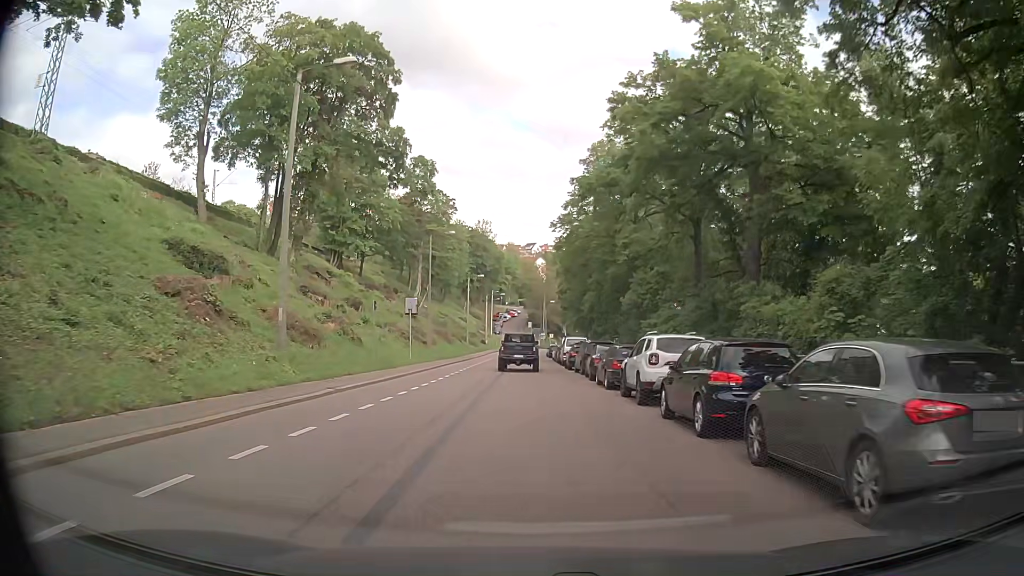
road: secondary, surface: asphalt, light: Day
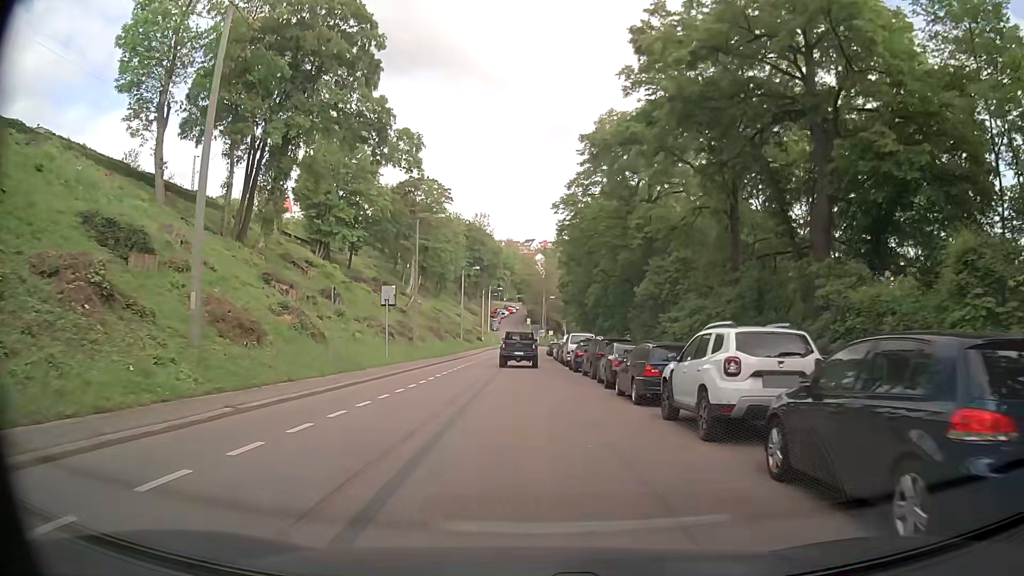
(+0.1, +5.9) m; 0°
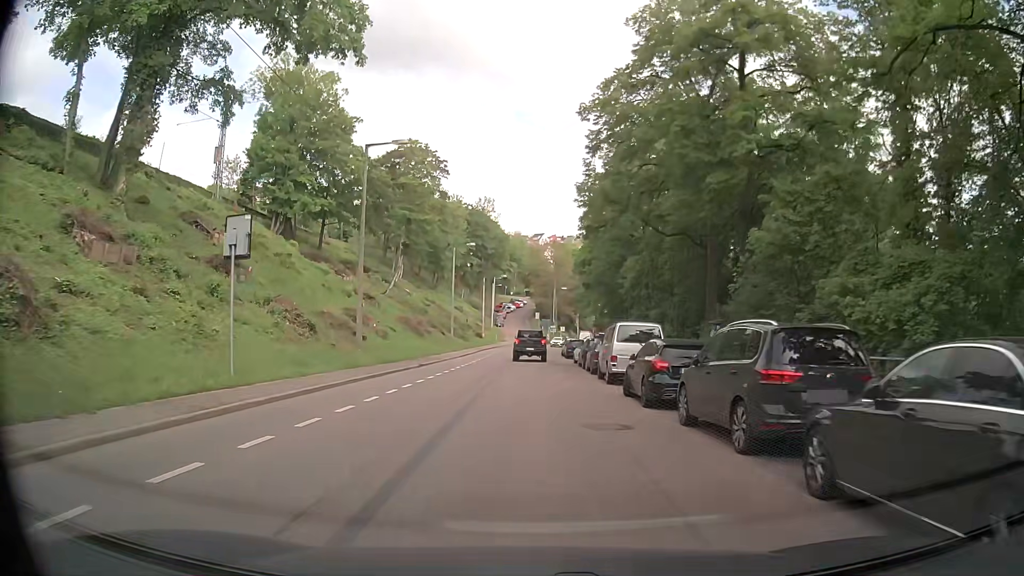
(+0.1, +17.9) m; 0°
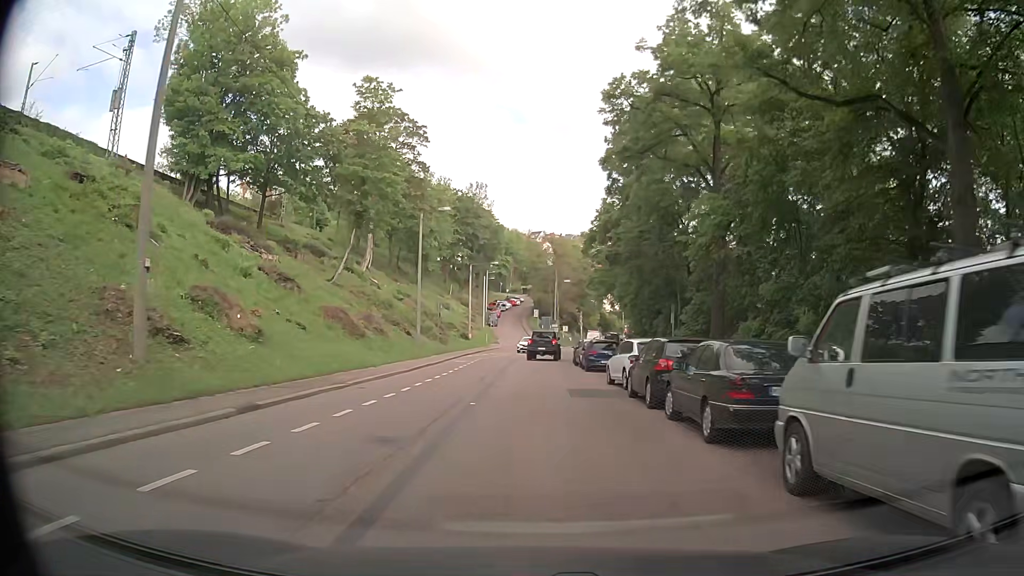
(0.0, +18.4) m; 0°
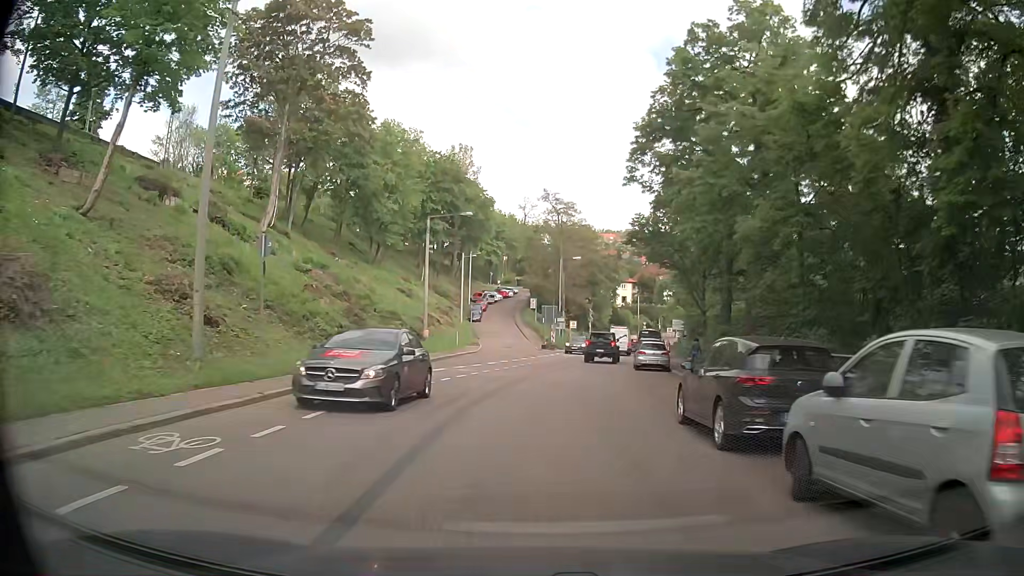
(0.0, +31.2) m; 0°
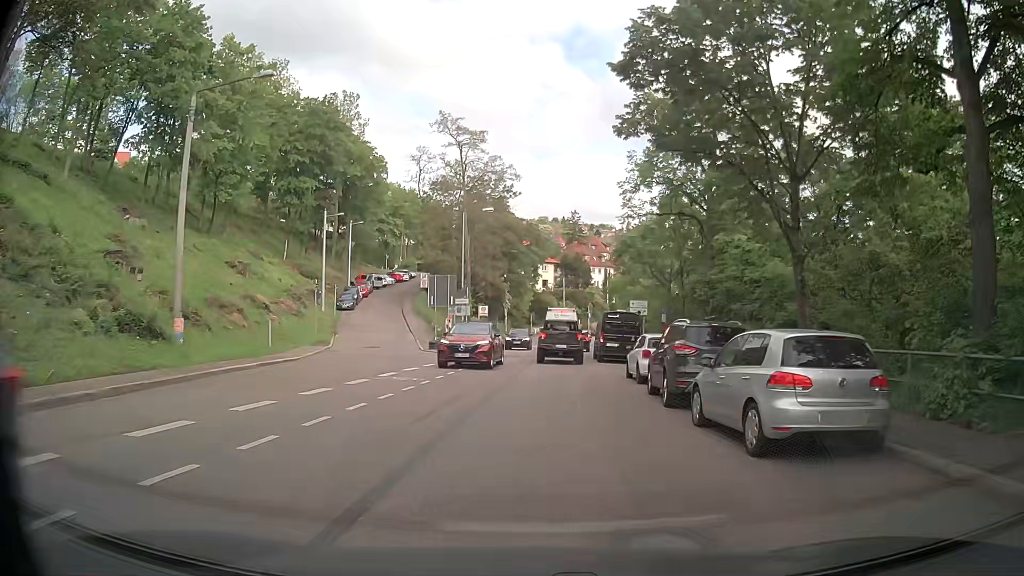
(+1.5, +25.9) m; +7°
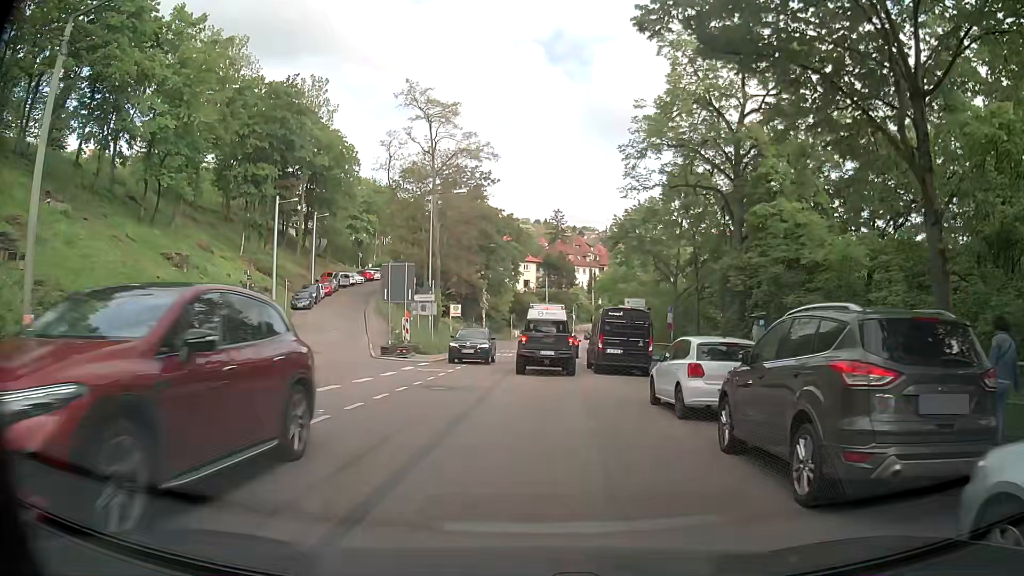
(+0.2, +7.4) m; +2°
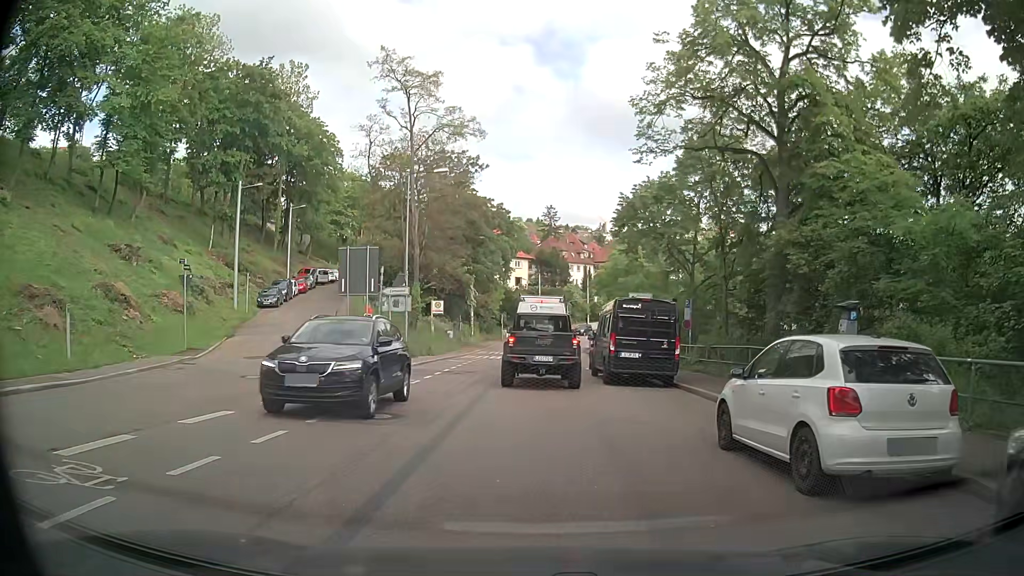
(+0.1, +5.6) m; +1°
